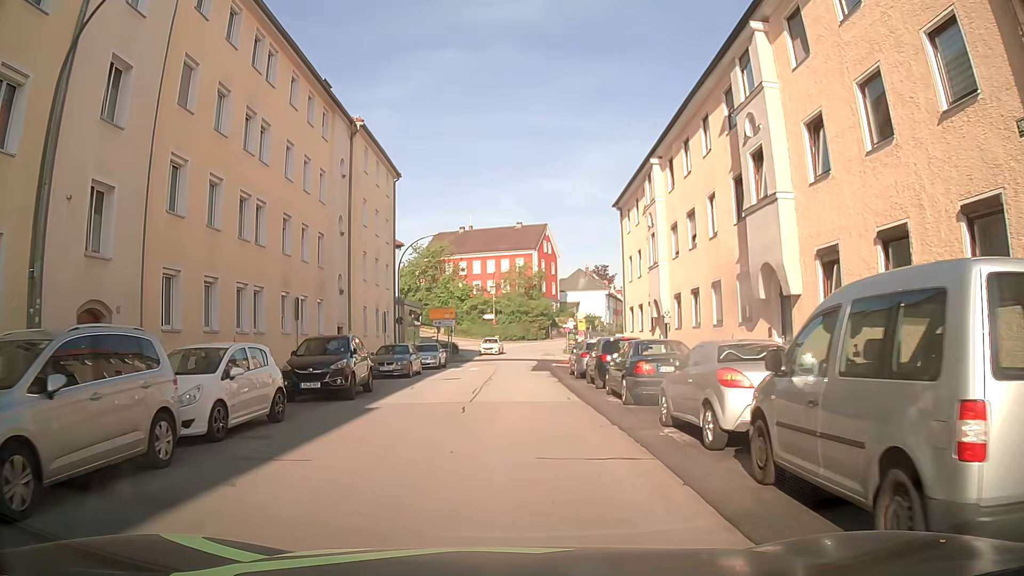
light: Day
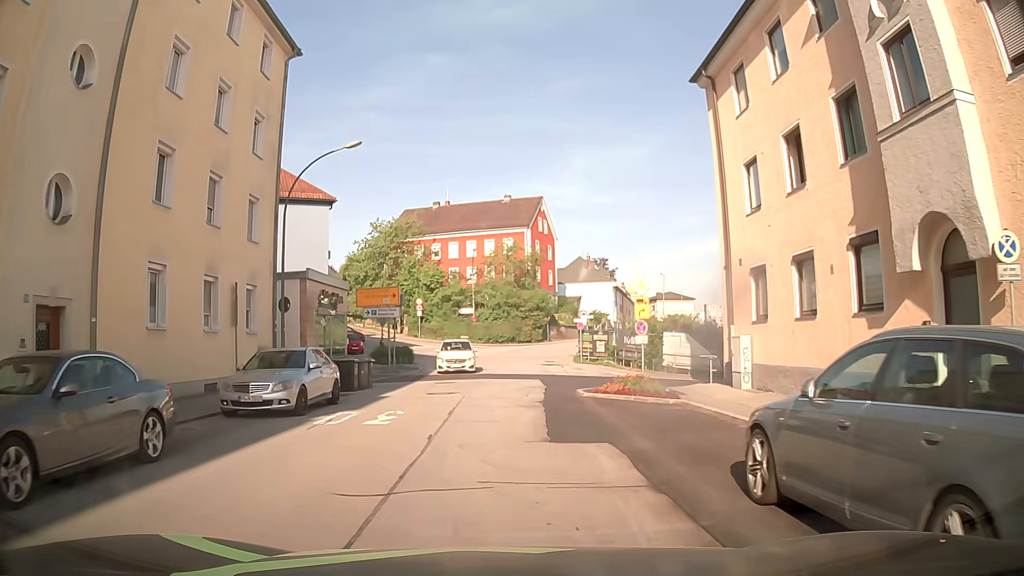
(+0.5, +22.1) m; +1°
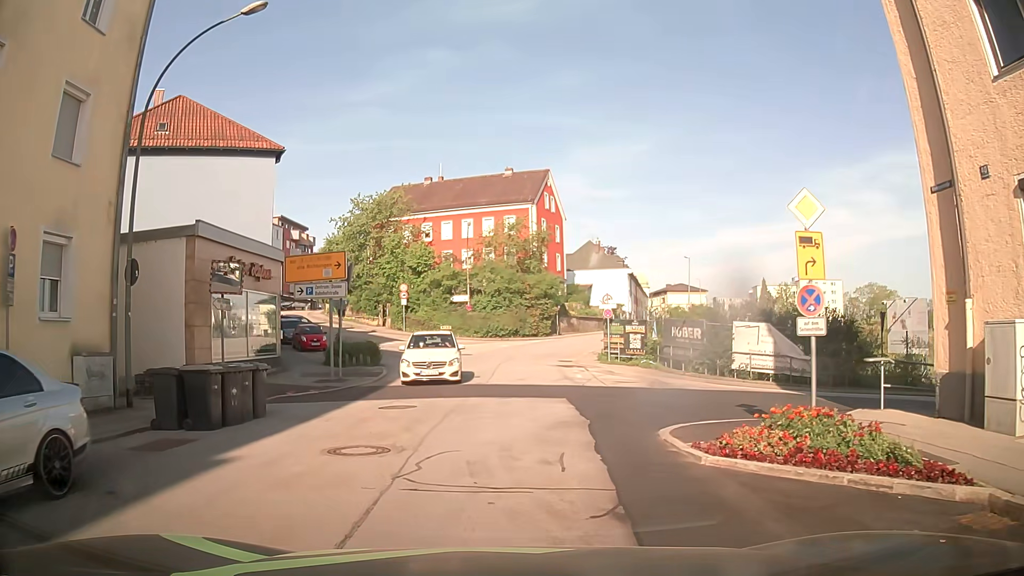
(+0.1, +10.7) m; 0°
